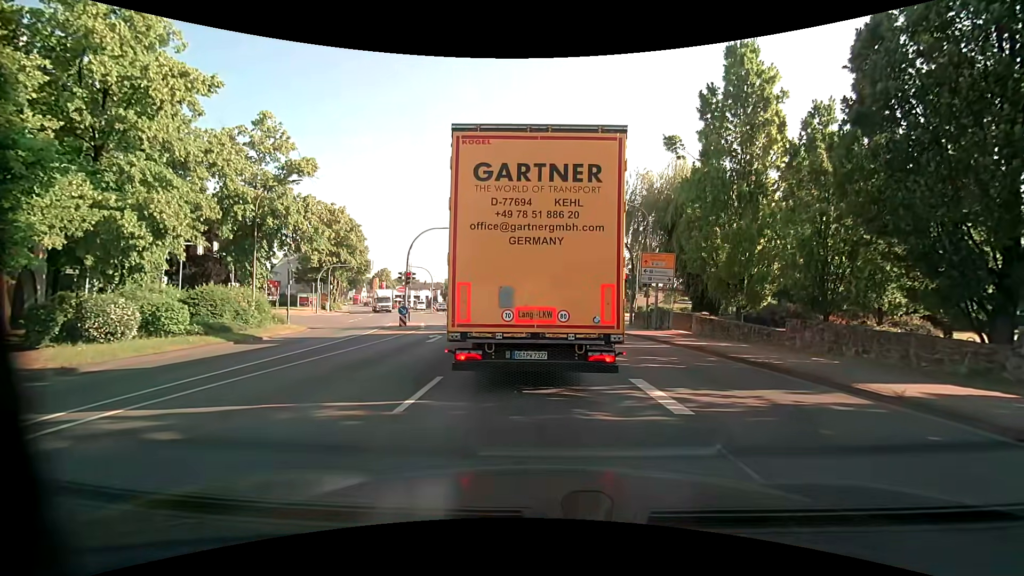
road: primary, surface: asphalt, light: Day
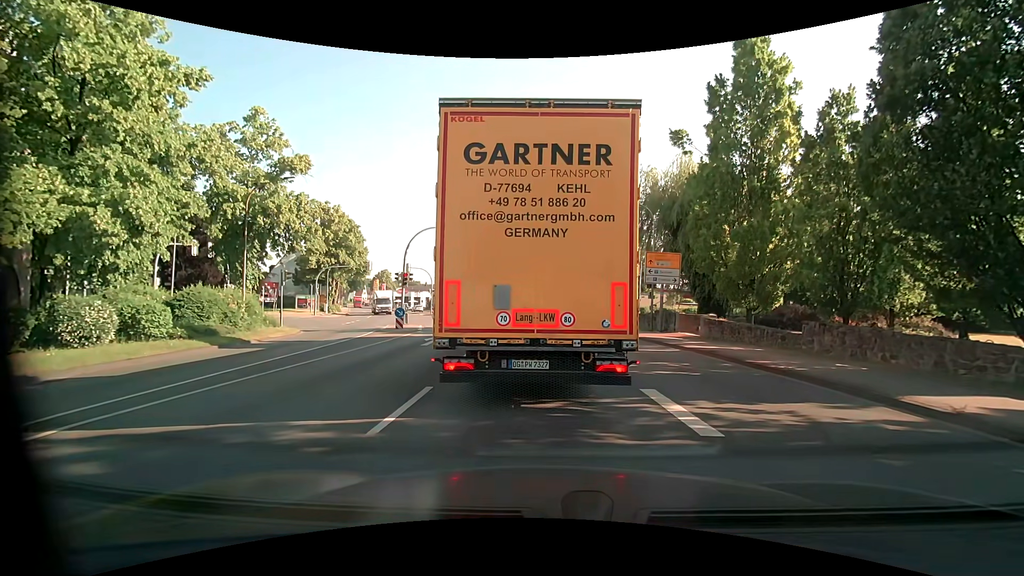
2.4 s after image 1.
(0.0, +0.9) m; 0°
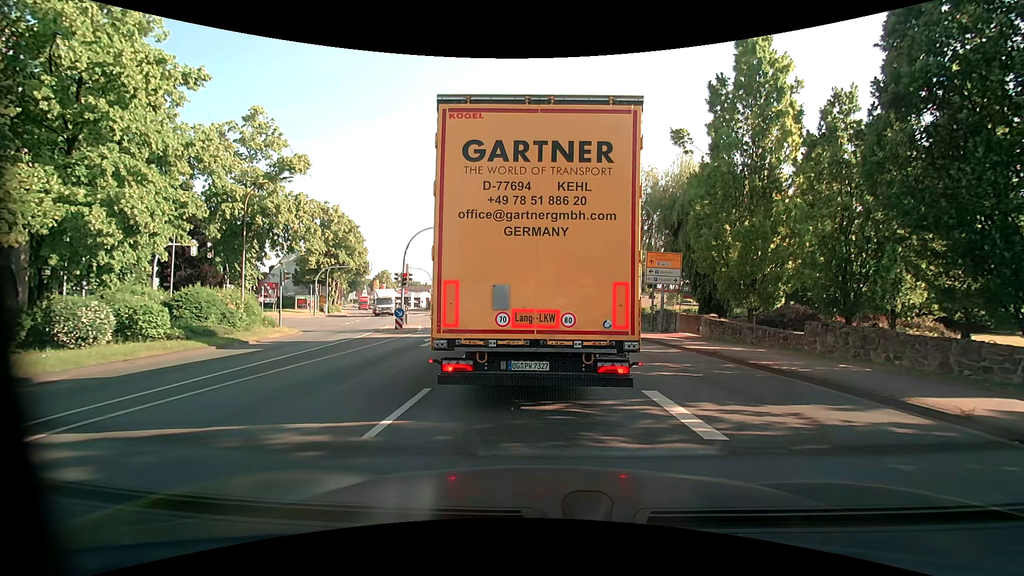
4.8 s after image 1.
(0.0, +0.2) m; 0°
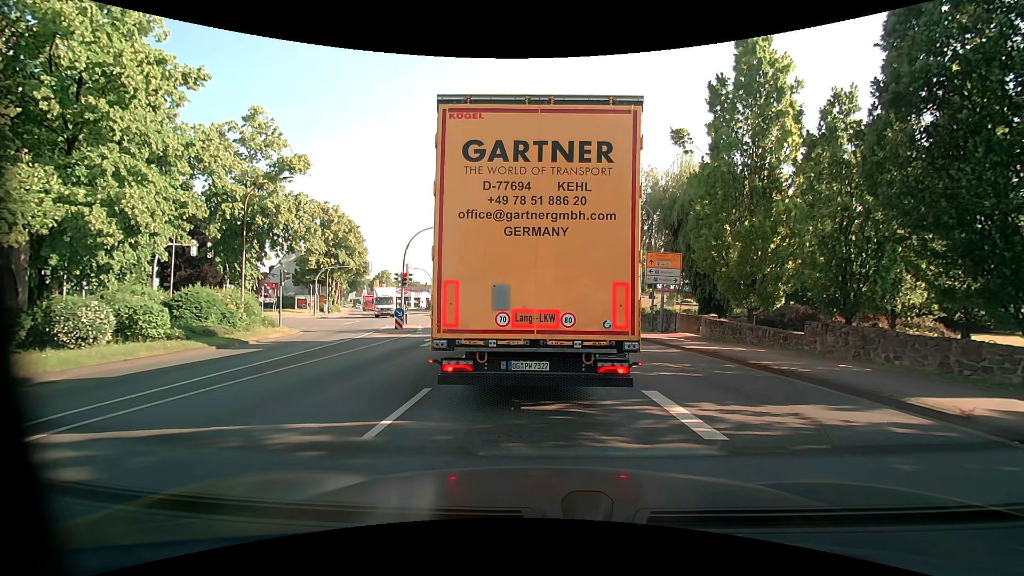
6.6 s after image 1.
(0.0, 0.0) m; 0°
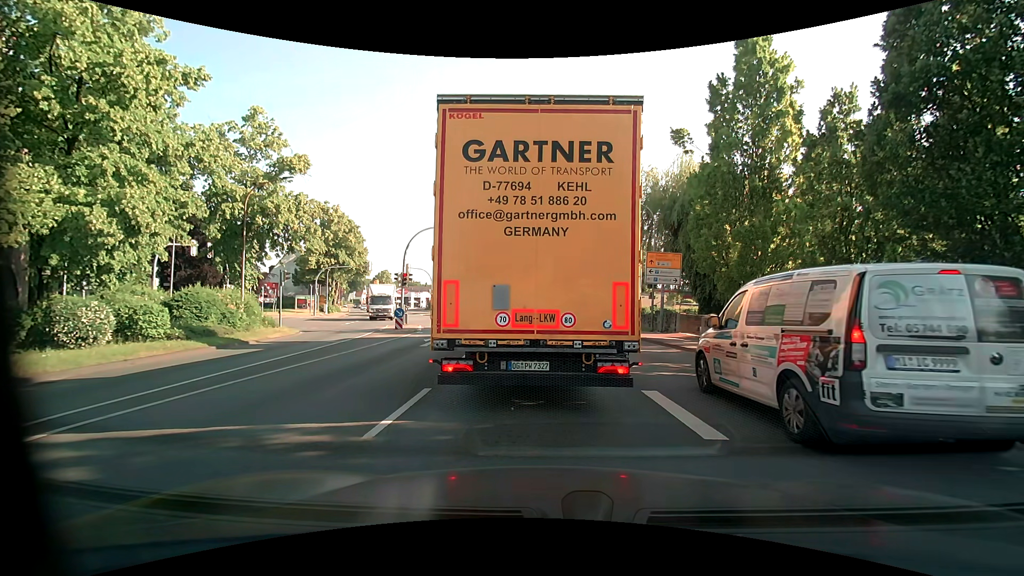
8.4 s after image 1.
(0.0, 0.0) m; 0°
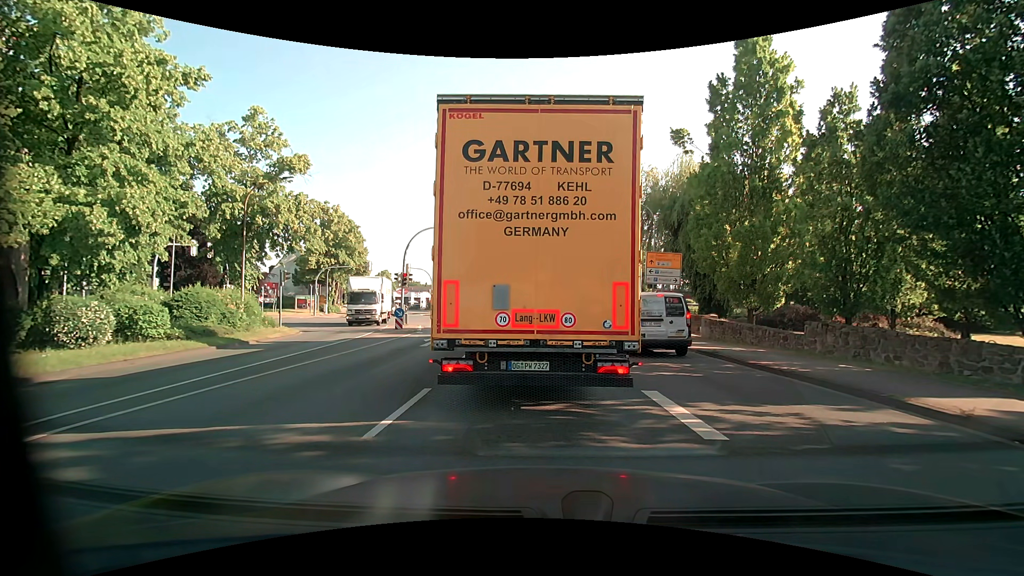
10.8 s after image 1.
(0.0, 0.0) m; 0°
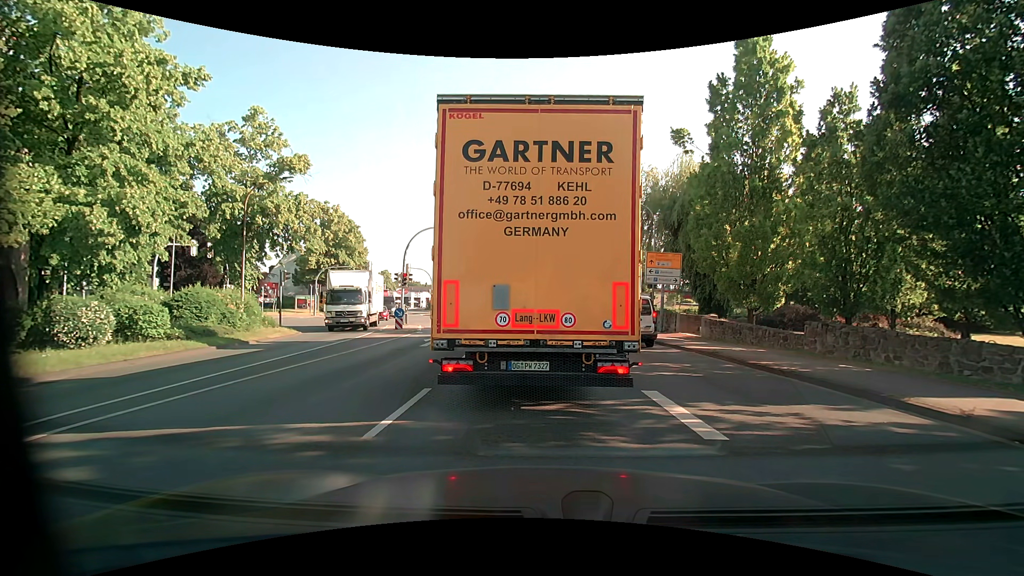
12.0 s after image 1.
(0.0, 0.0) m; 0°
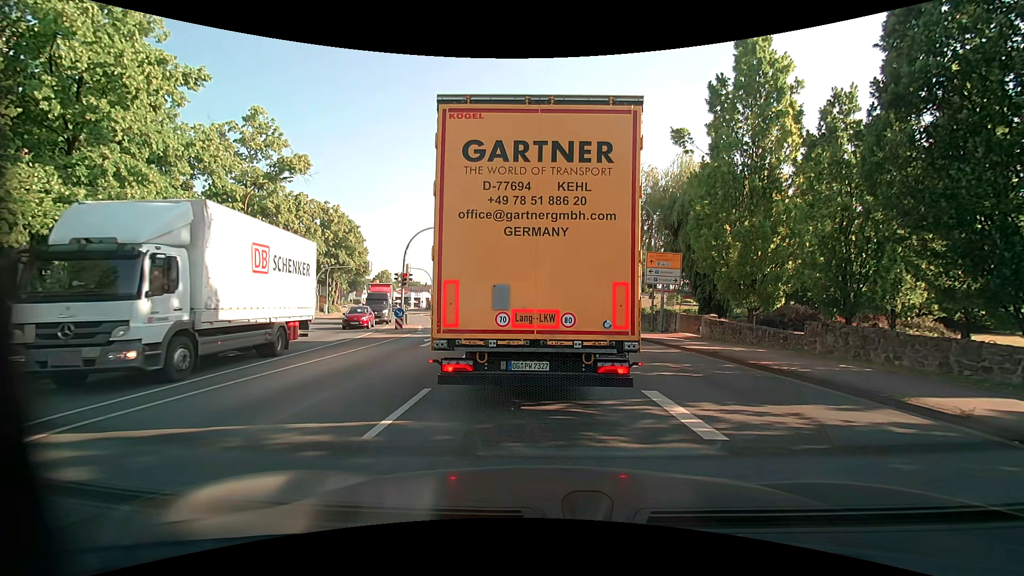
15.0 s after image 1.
(0.0, 0.0) m; 0°
(0, +10) (0, +20) (-1, +30) (-2, +40) (-4, +50) (-6, +59) (-9, +69) (-12, +79) (-16, +88) (-19, +97) m
